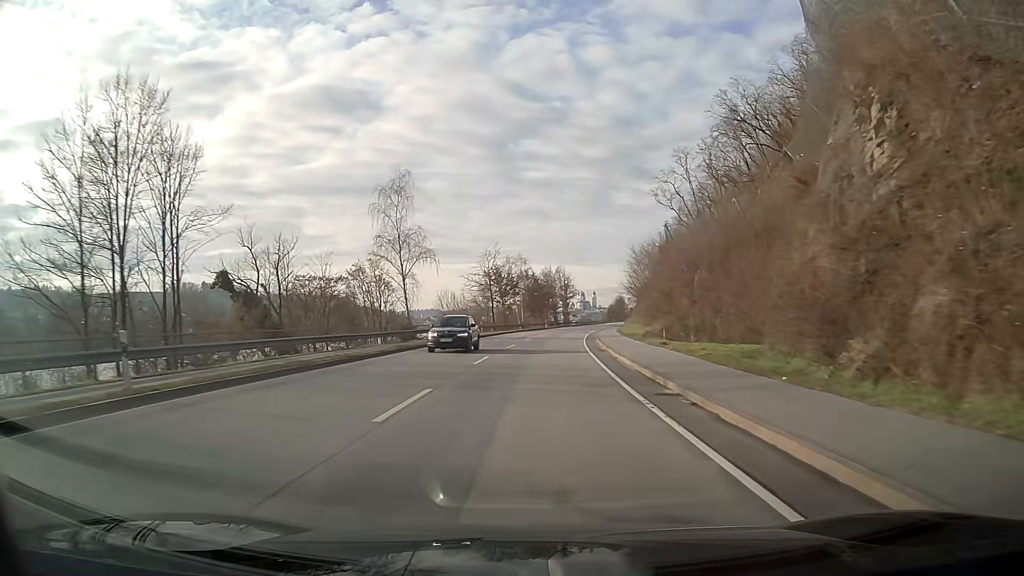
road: primary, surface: asphalt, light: Day
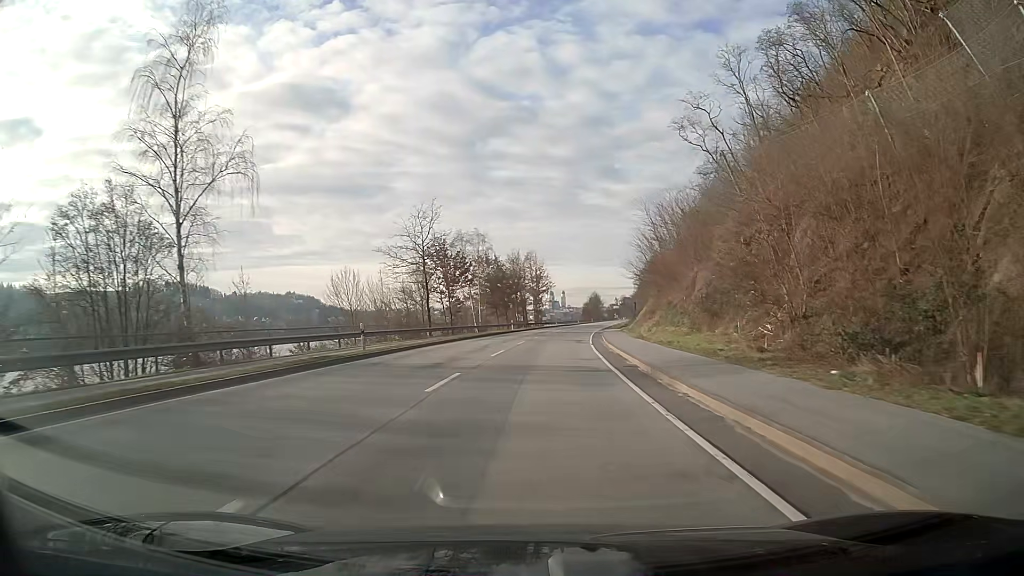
(+0.8, +32.2) m; +3°
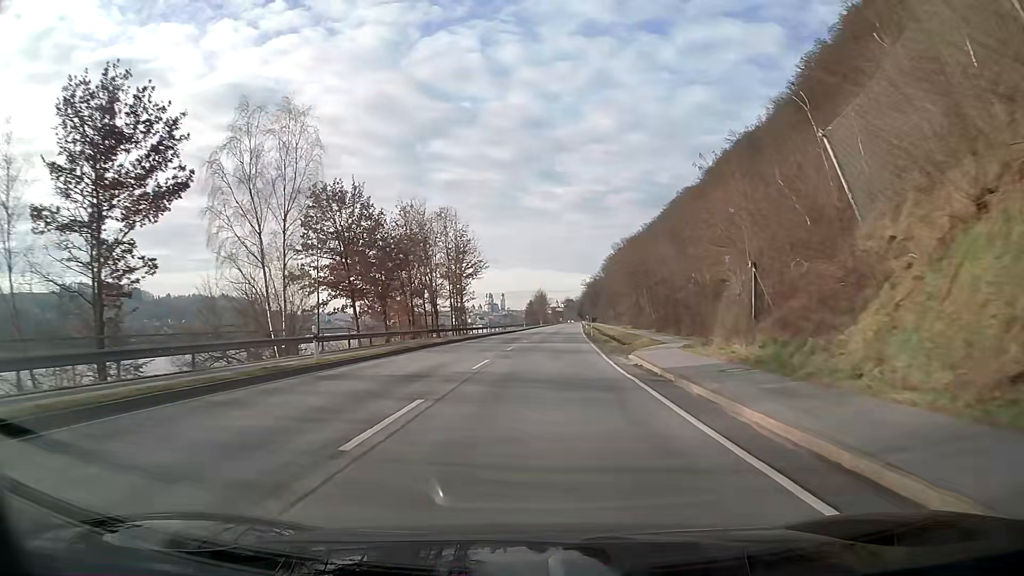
(+2.2, +53.7) m; +5°
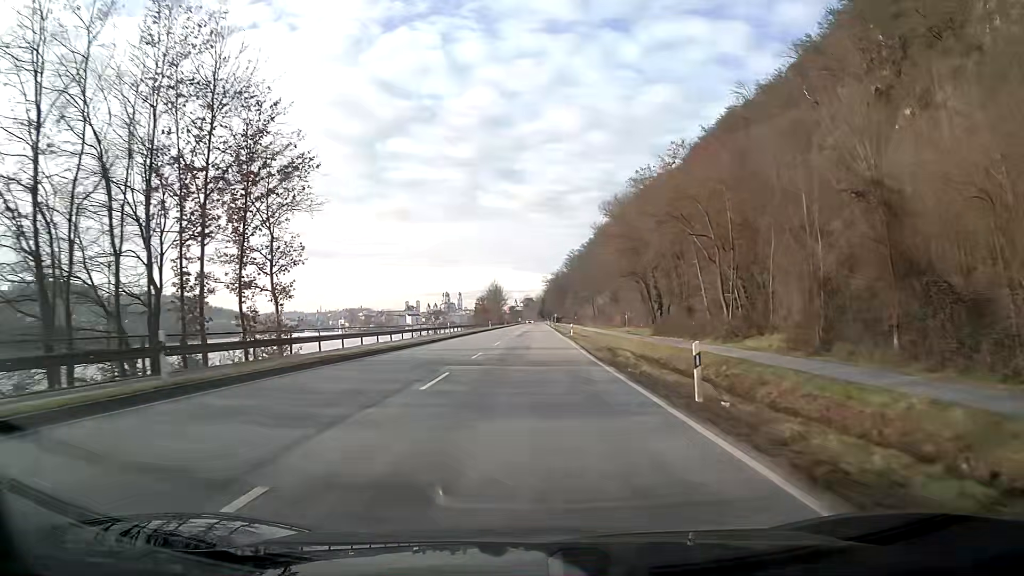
(+1.9, +53.7) m; +3°
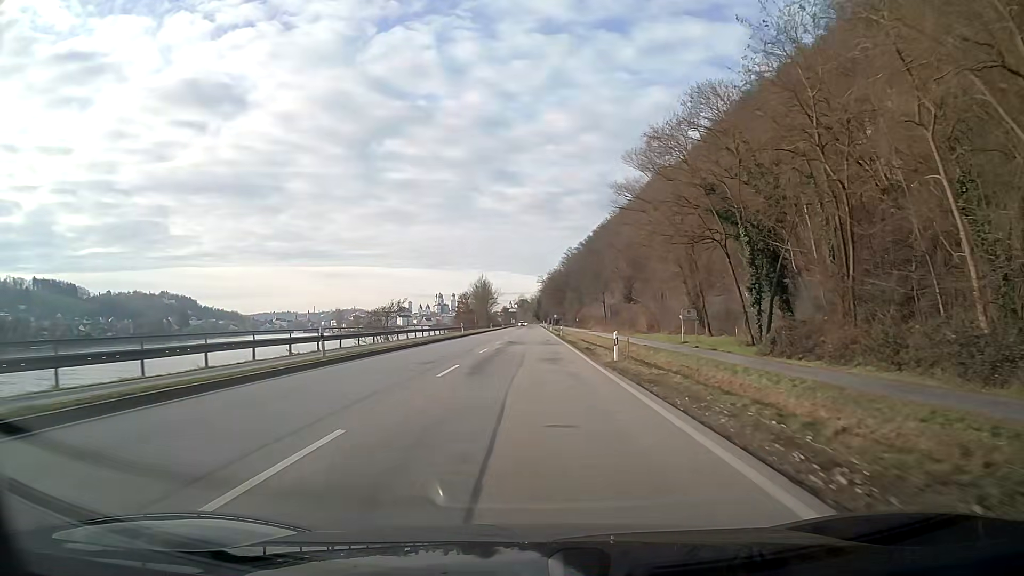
(+0.1, +32.3) m; 0°
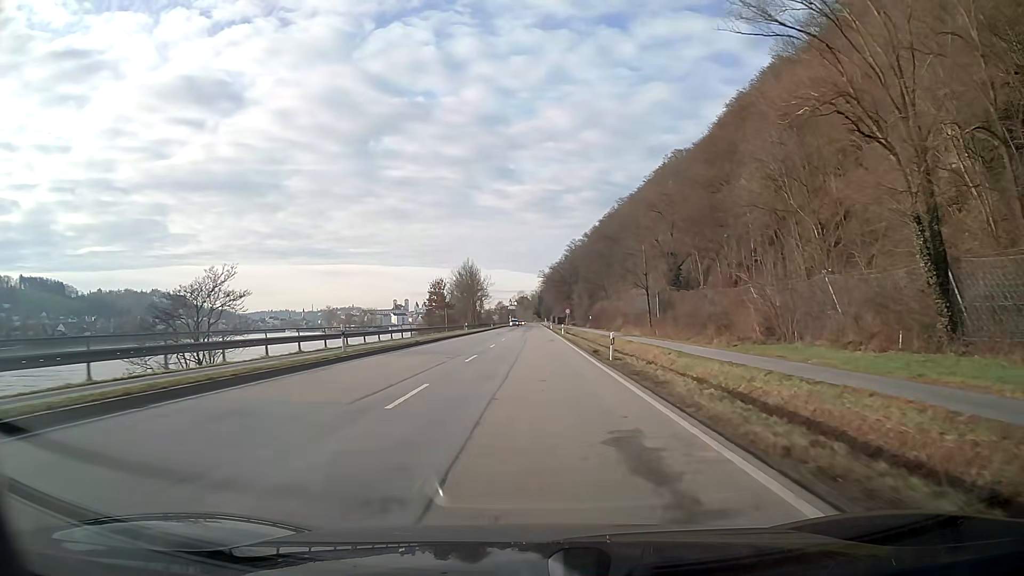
(0.0, +43.1) m; 0°
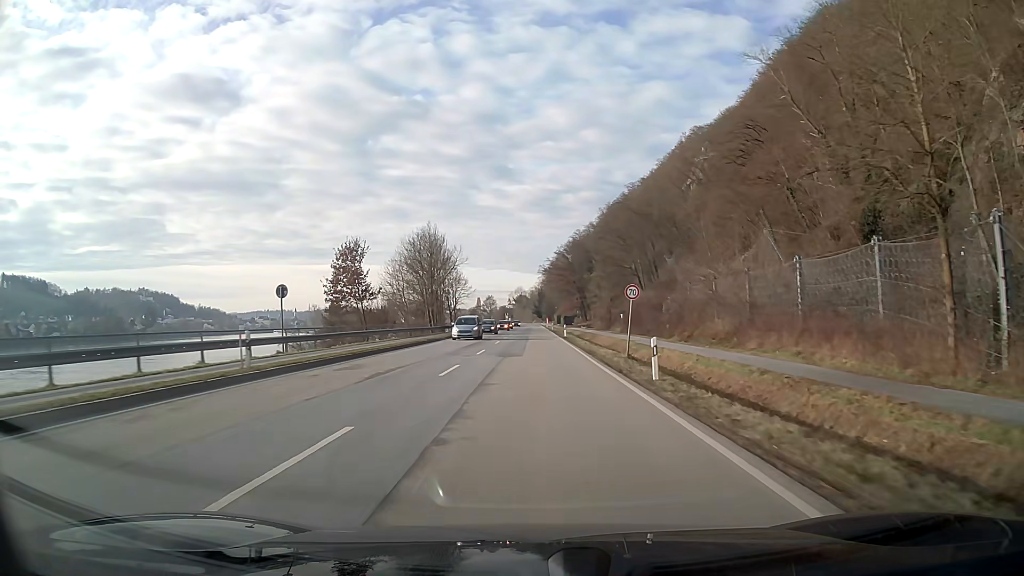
(0.0, +54.1) m; 0°
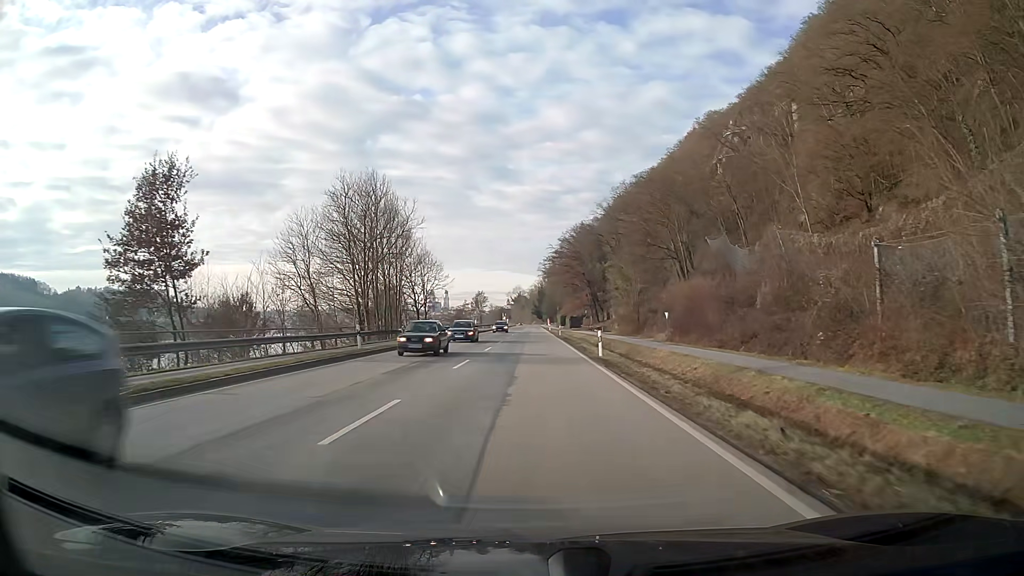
(0.0, +32.5) m; 0°
